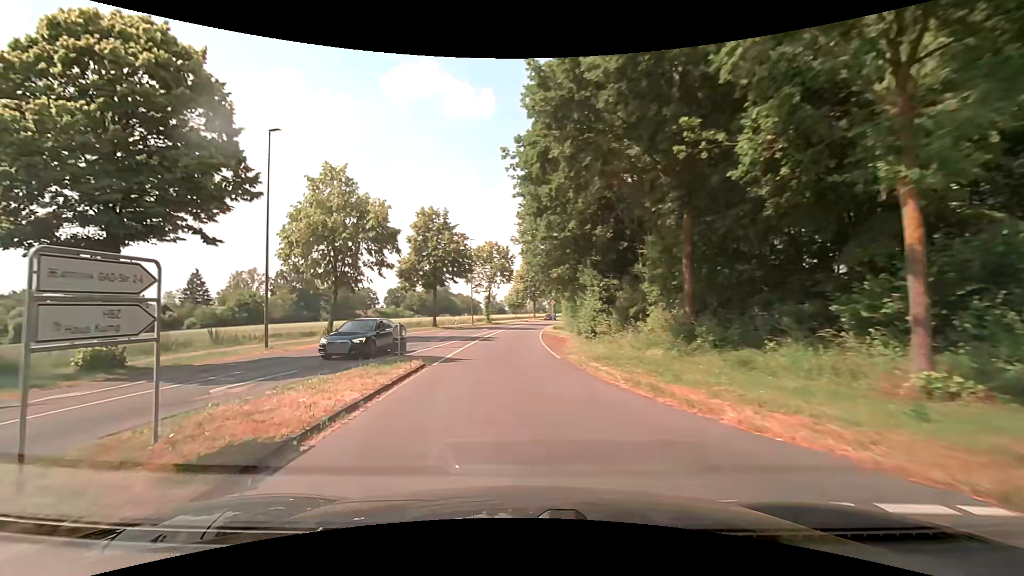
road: secondary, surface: asphalt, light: Day
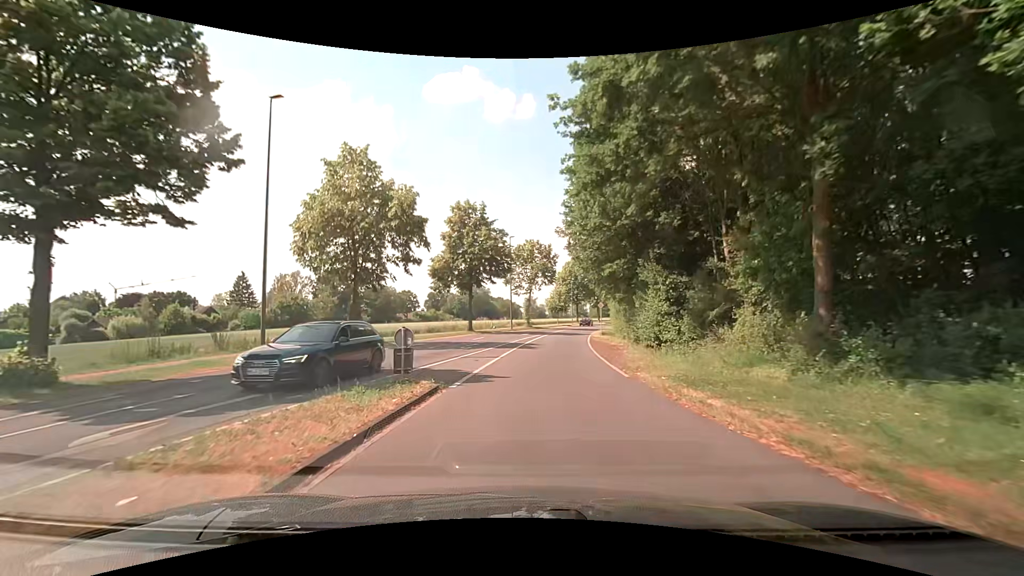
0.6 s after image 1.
(-0.2, +4.7) m; -4°
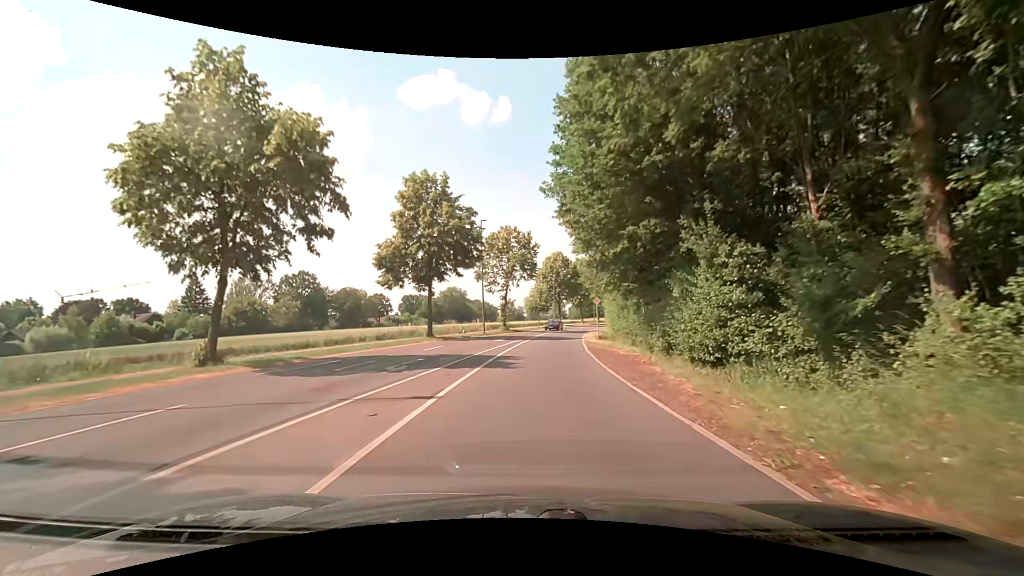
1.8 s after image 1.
(+0.2, +10.1) m; +2°
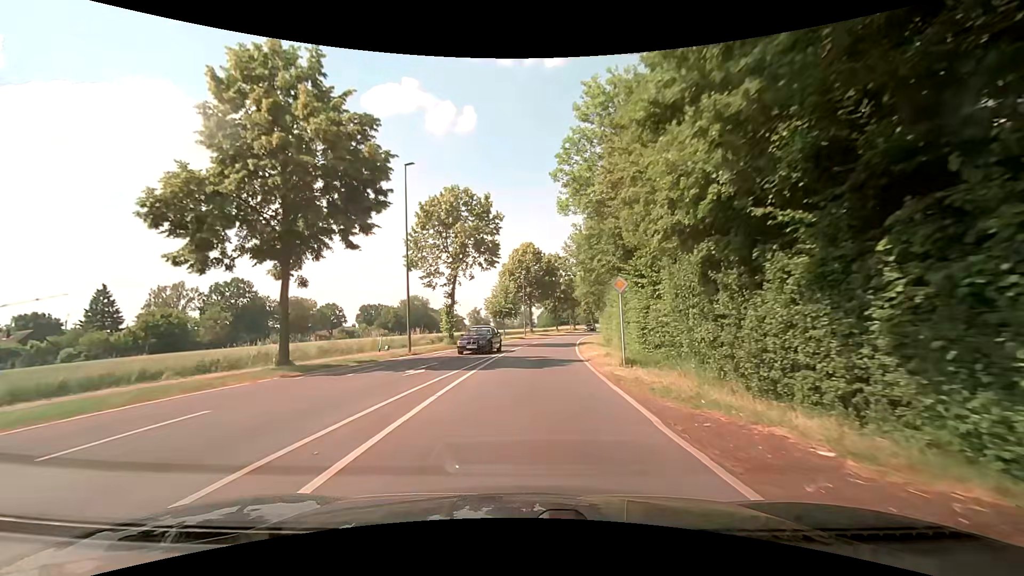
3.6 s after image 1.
(+0.9, +18.1) m; +5°
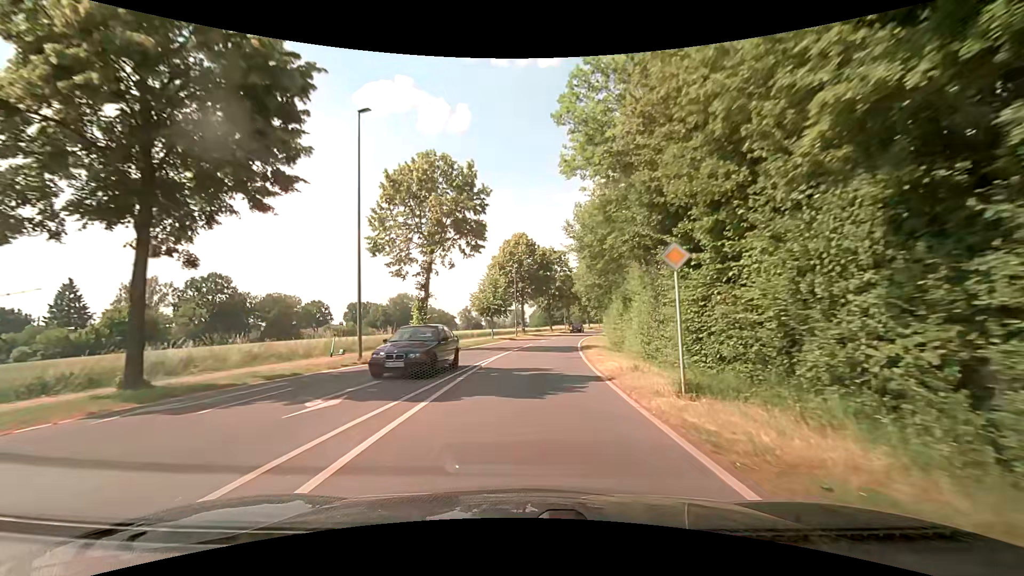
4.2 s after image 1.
(0.0, +6.7) m; 0°
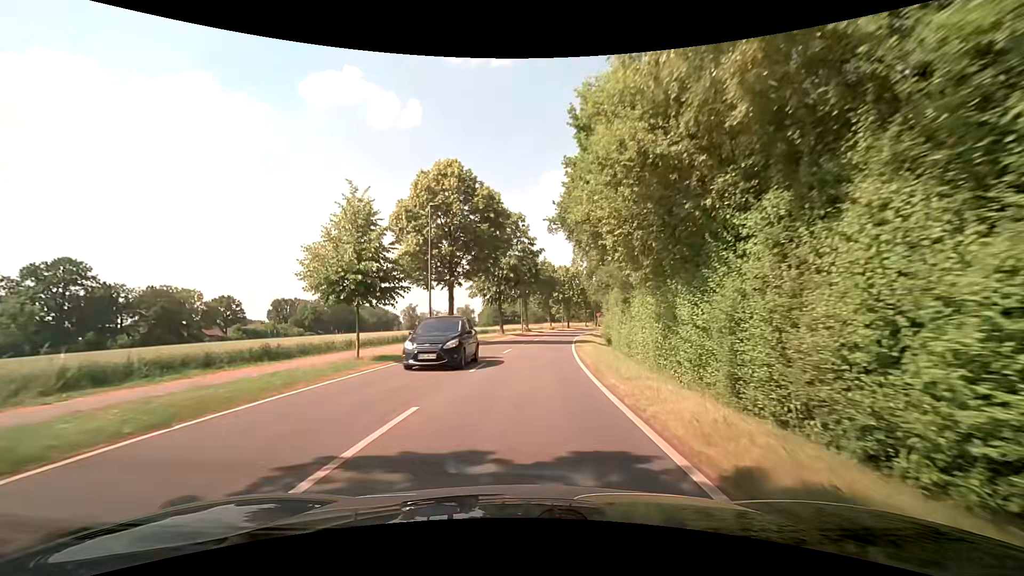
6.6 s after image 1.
(+1.2, +27.2) m; +5°
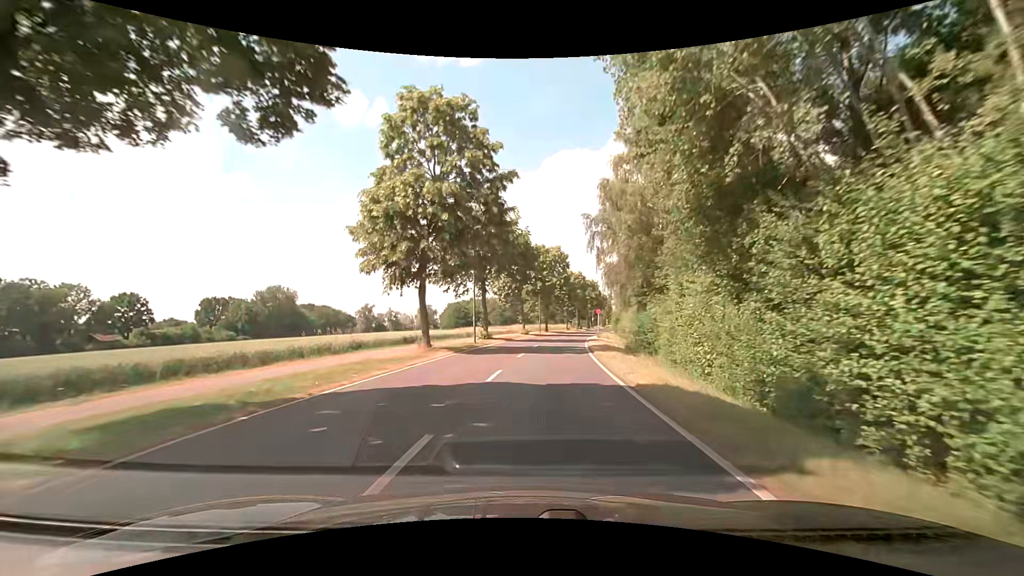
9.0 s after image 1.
(+1.0, +28.5) m; +4°
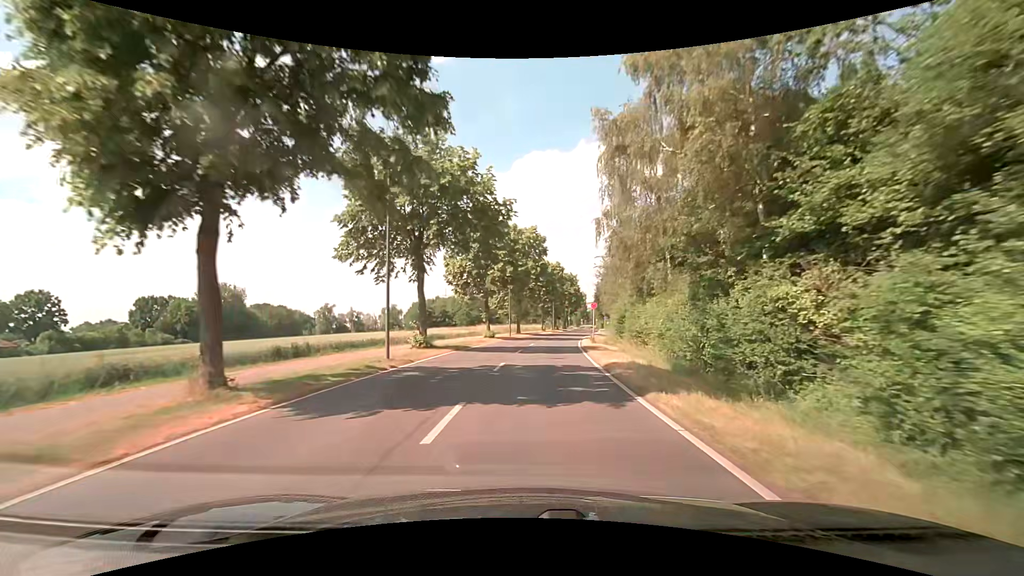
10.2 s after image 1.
(+0.5, +15.2) m; +3°
(0, +10) (+1, +20) (+2, +30) (+3, +40) (+4, +50) (+6, +60) (+8, +69) (+10, +79) (+12, +89) (+13, +99) m
